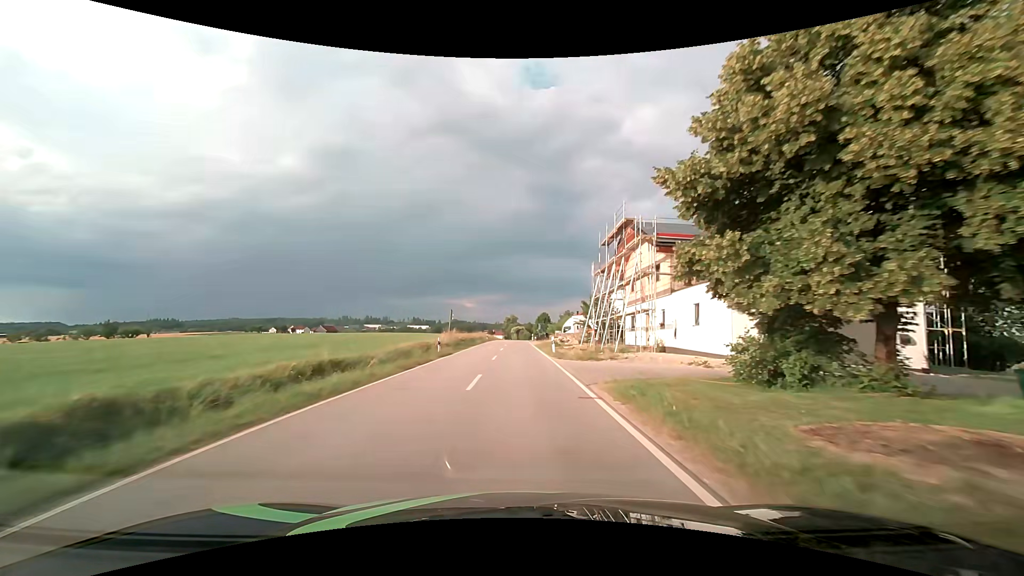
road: tertiary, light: Day
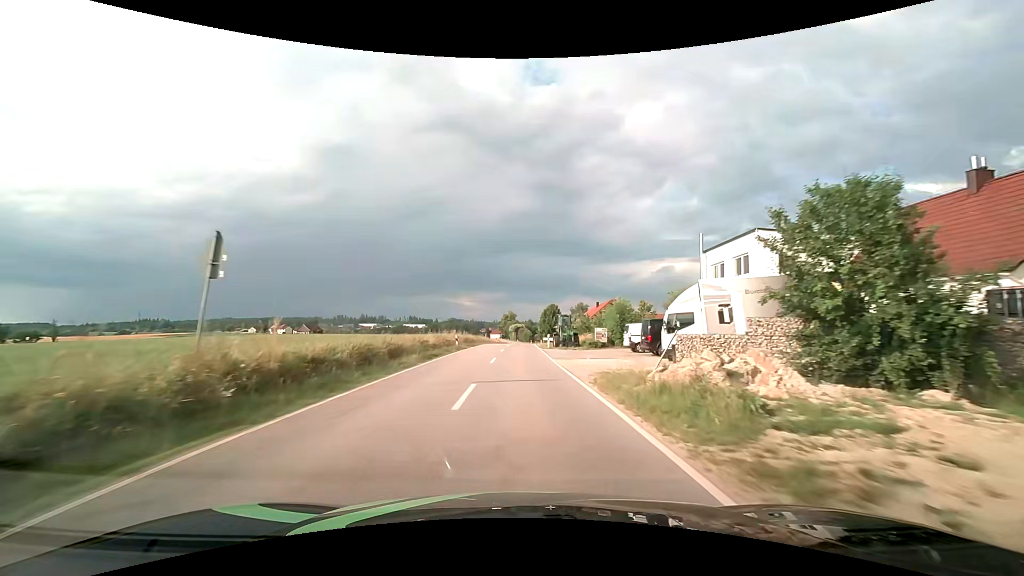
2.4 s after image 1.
(-0.3, +39.3) m; 0°
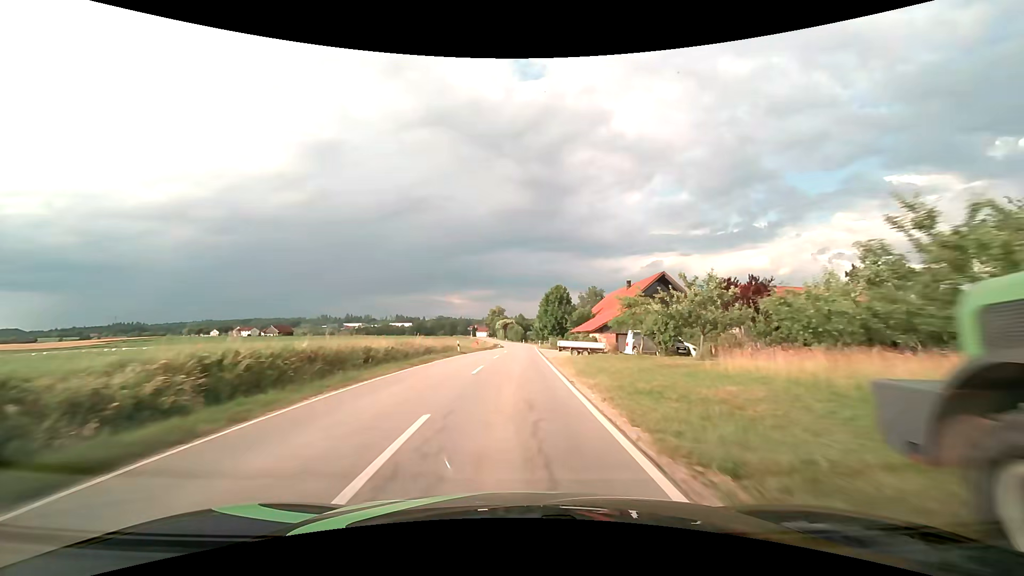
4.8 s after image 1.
(+0.5, +40.9) m; +1°
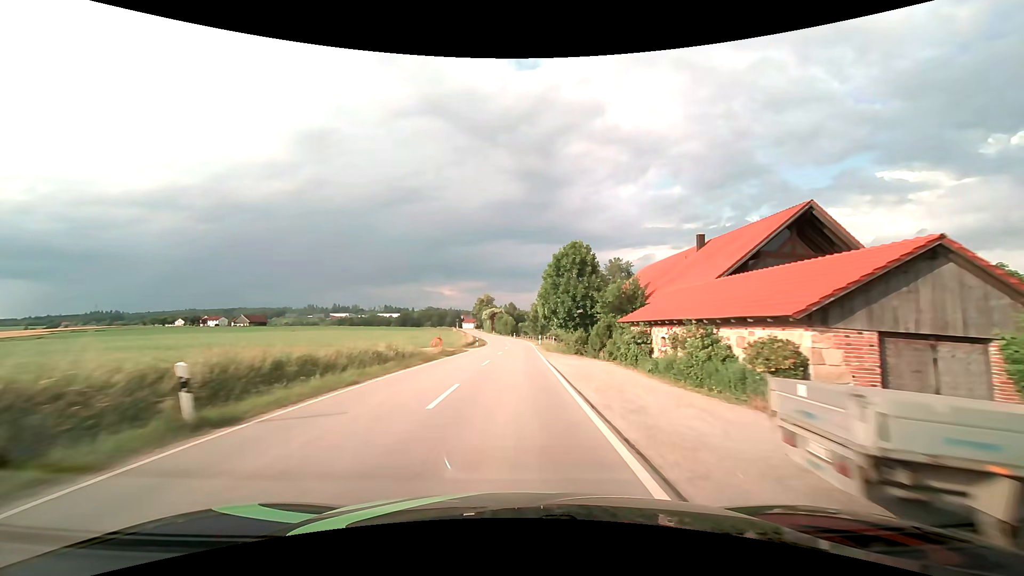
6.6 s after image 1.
(+0.3, +31.4) m; +1°
(0, +10) (0, +20) (0, +30) (0, +40) (0, +50) (0, +60) (0, +70) (-1, +80) (-1, +90) (-2, +100) m
